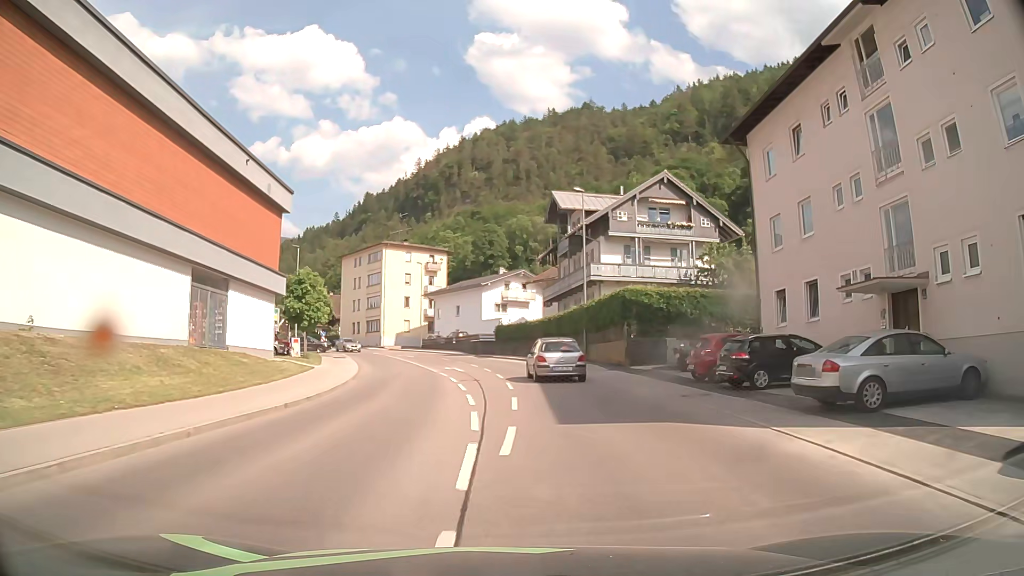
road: primary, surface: asphalt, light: Day
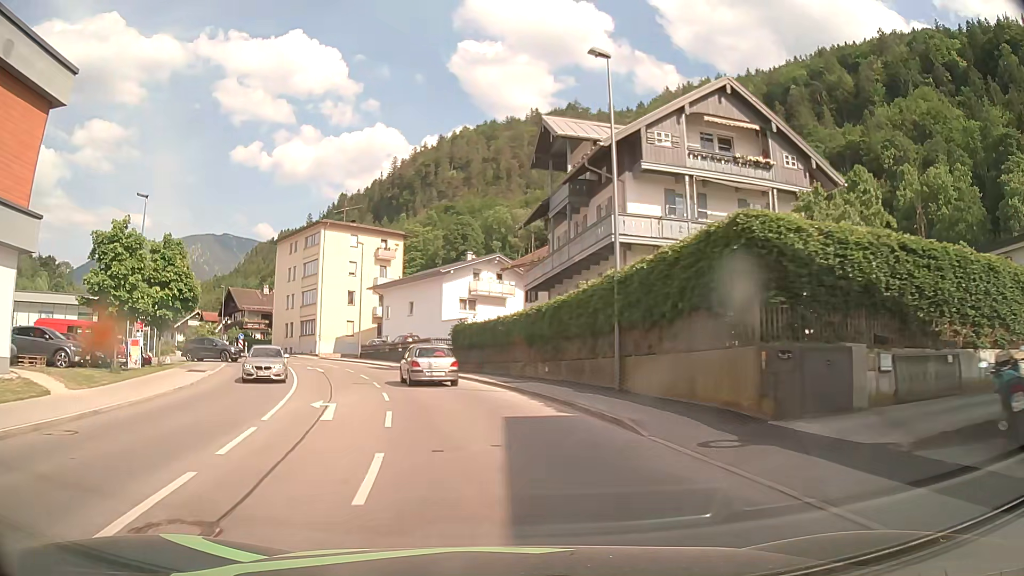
(+0.9, +20.6) m; +2°
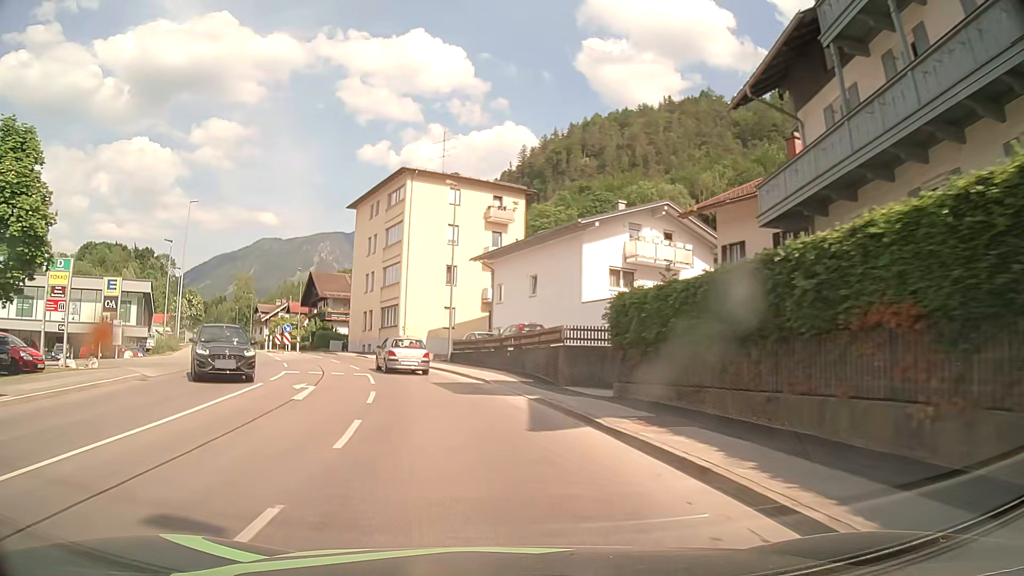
(-1.7, +21.5) m; -10°
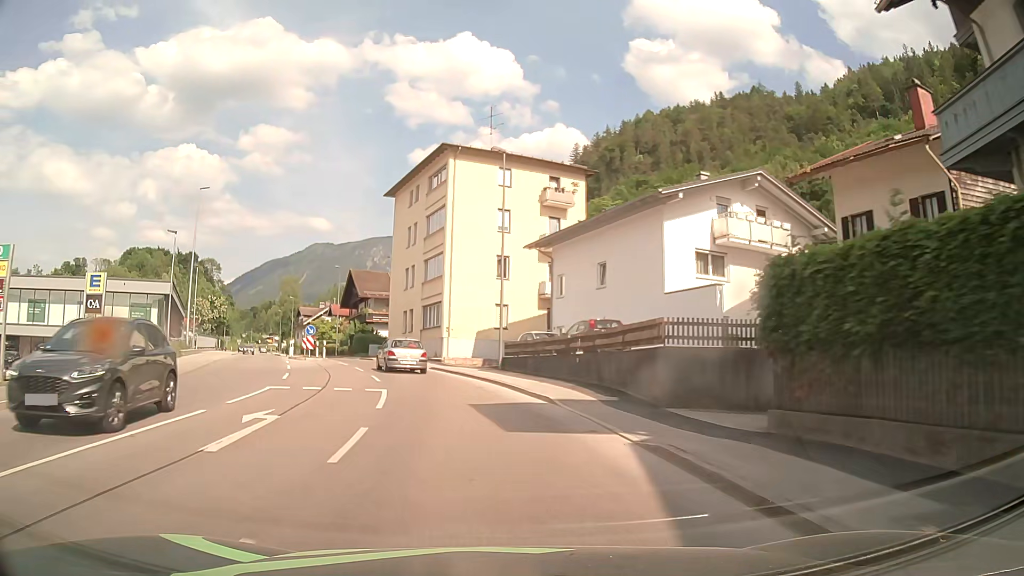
(-0.3, +7.2) m; -5°
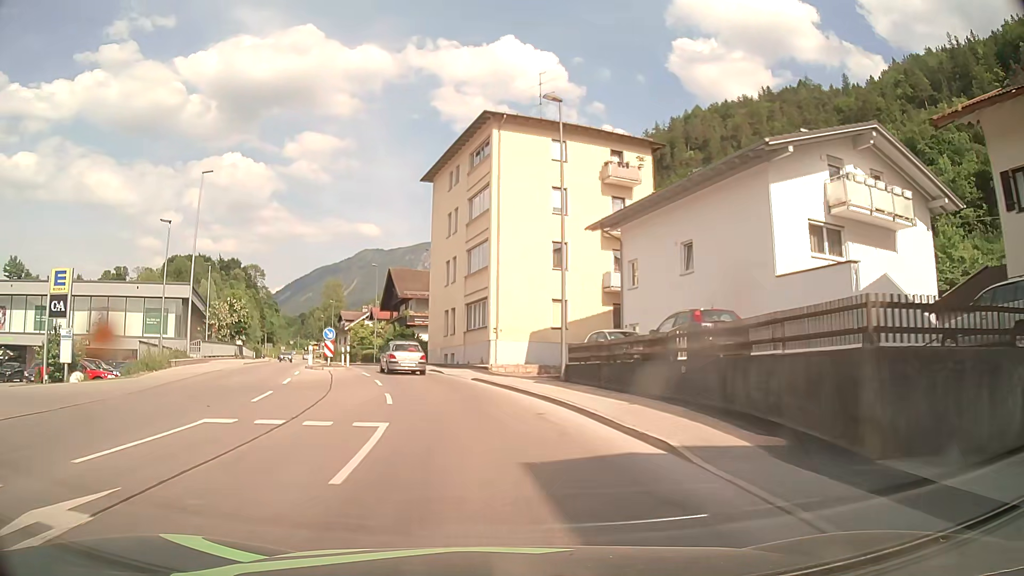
(-0.3, +7.1) m; -4°
(-1, +10) (-2, +20) (-4, +30) (-8, +39) (-11, +48) (-15, +58) (-19, +67) (-23, +76) (-26, +85) (-30, +95) m
